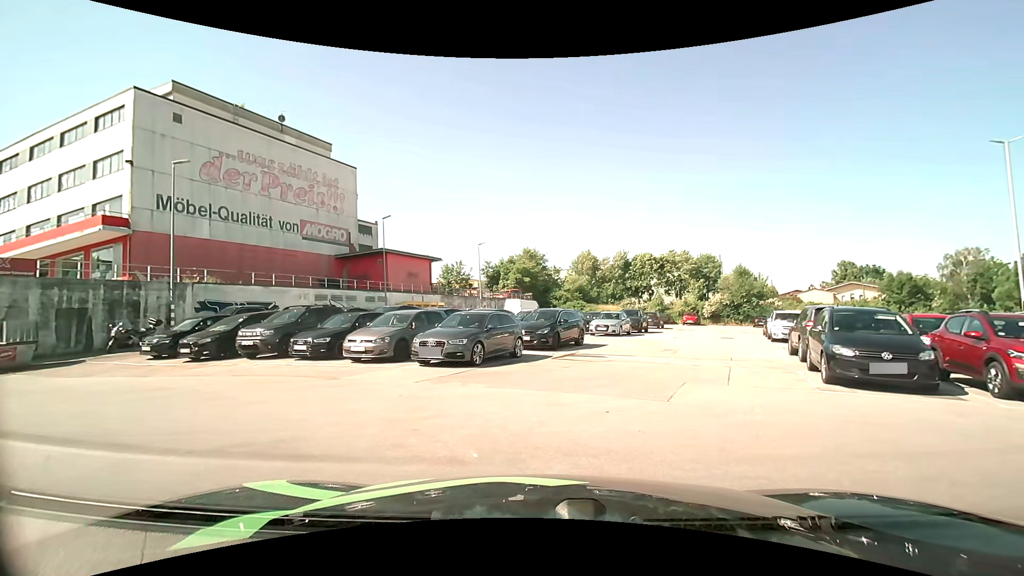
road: service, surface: asphalt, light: Day
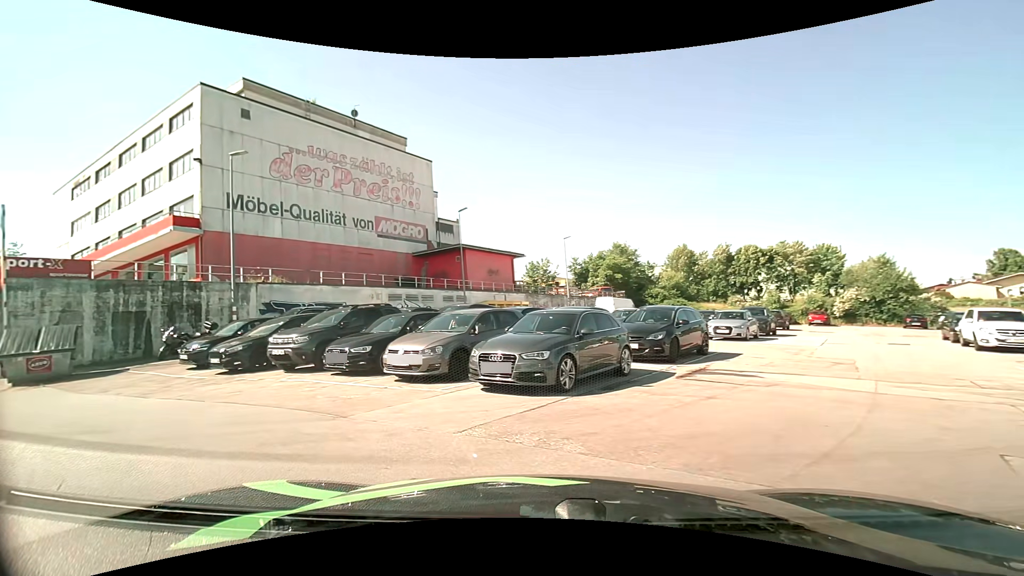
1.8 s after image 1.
(-0.2, +4.4) m; -10°
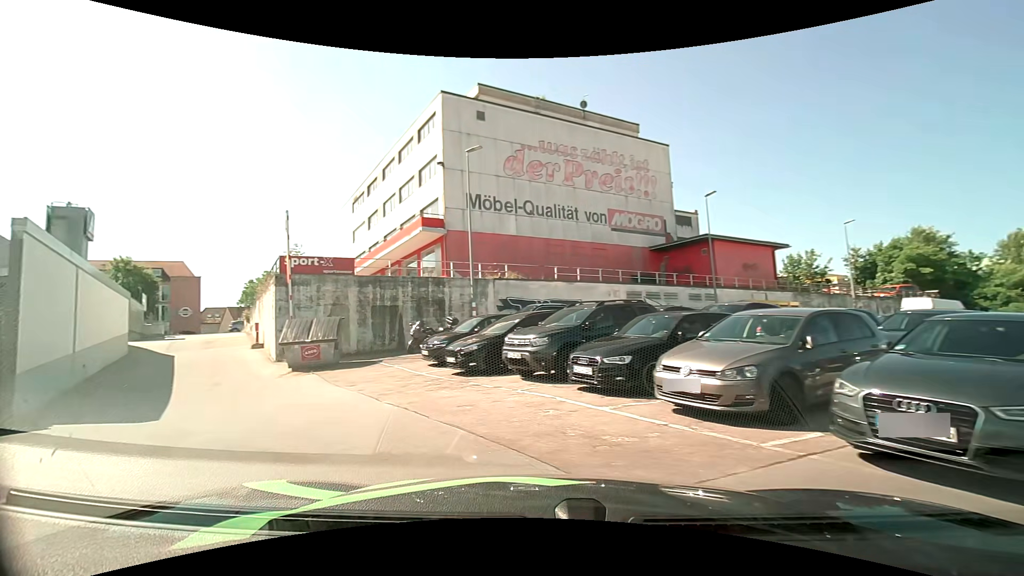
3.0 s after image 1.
(-0.7, +3.4) m; -26°
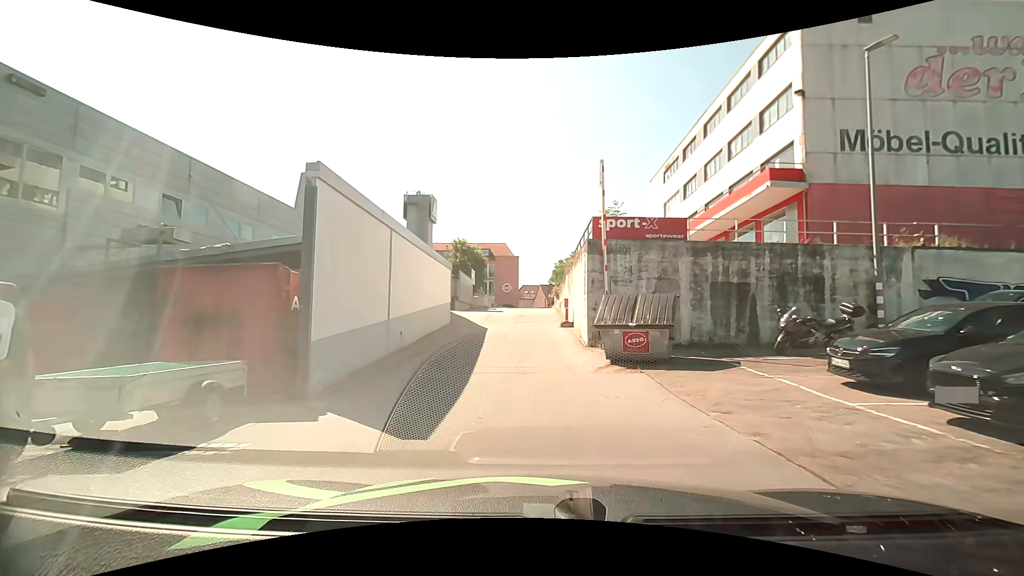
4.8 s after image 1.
(-1.9, +5.3) m; -34°
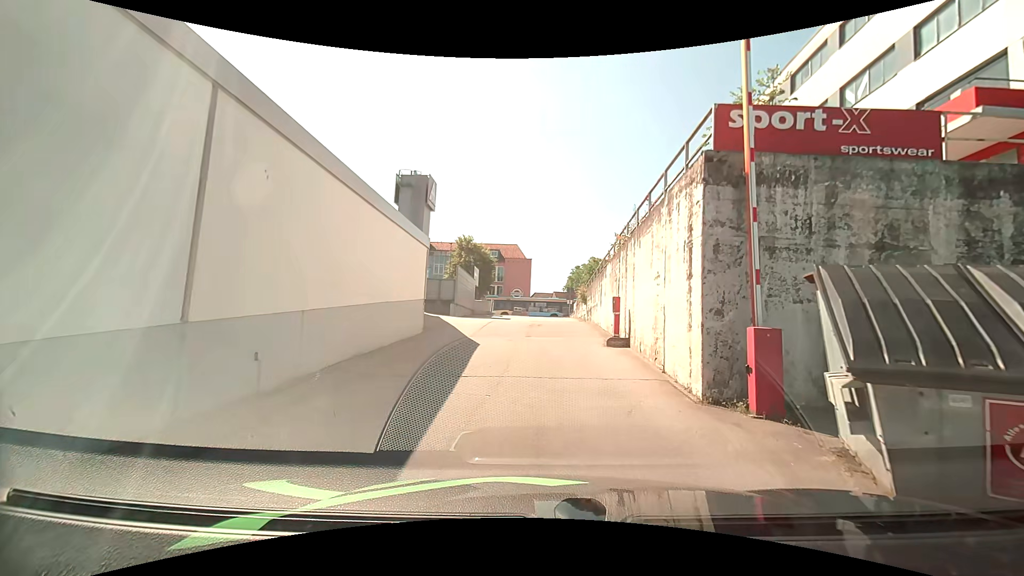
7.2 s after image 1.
(-0.3, +9.2) m; -1°
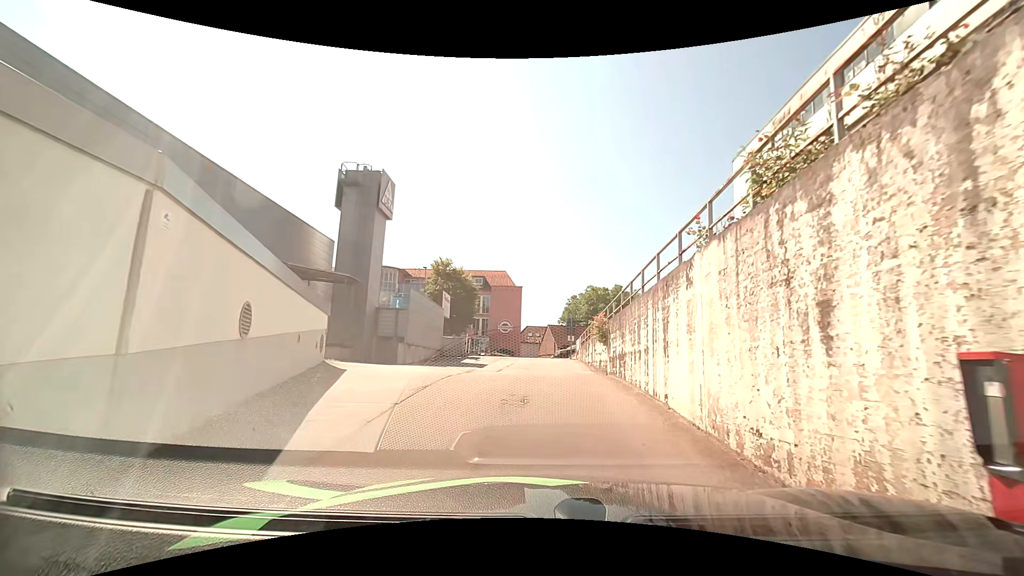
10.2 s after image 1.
(+0.2, +10.9) m; 0°
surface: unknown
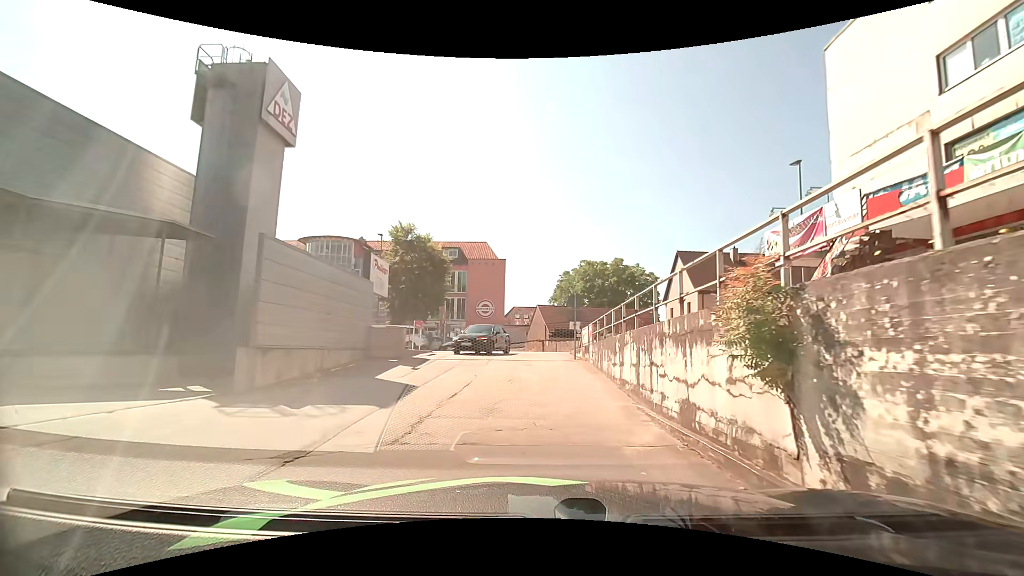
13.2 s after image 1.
(+0.2, +11.8) m; +2°
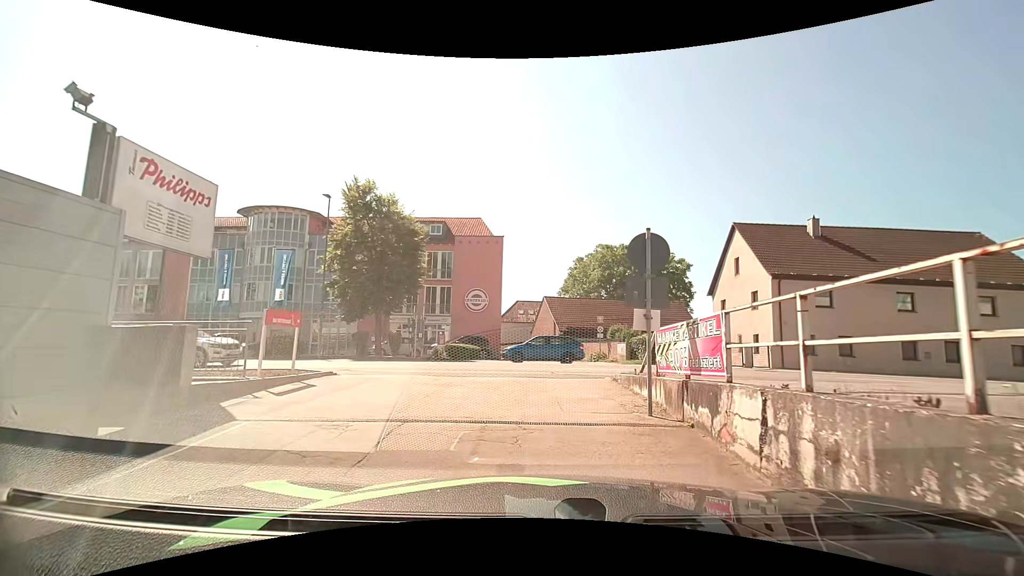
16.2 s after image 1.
(-0.1, +12.4) m; -2°
